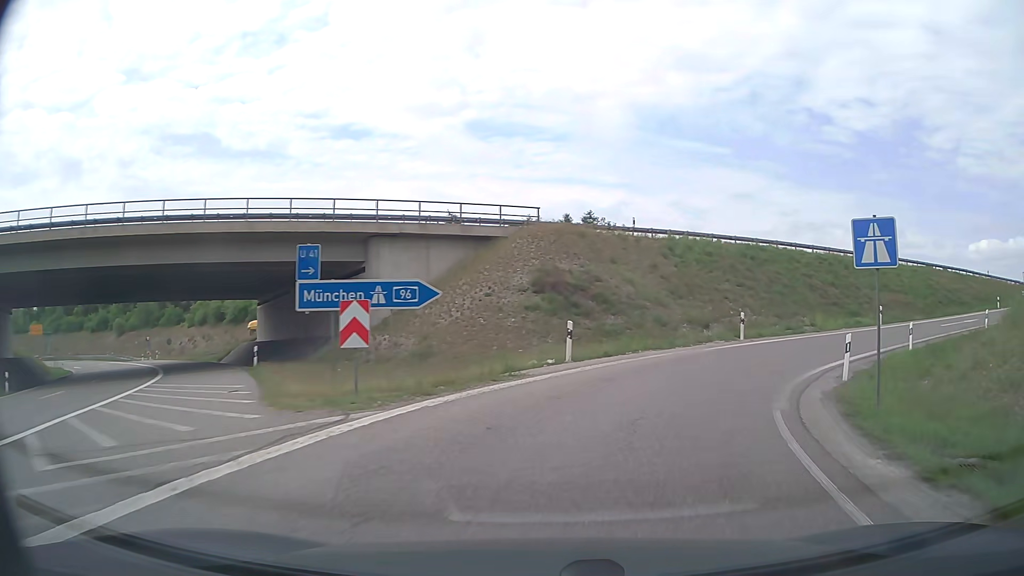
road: motorway_link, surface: asphalt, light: Day
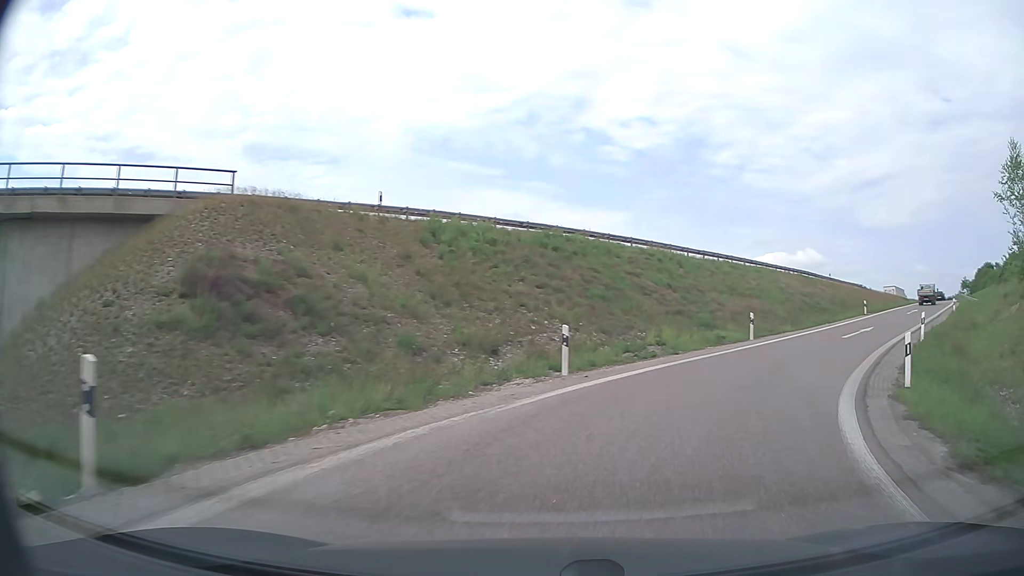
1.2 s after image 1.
(+2.2, +12.9) m; +19°
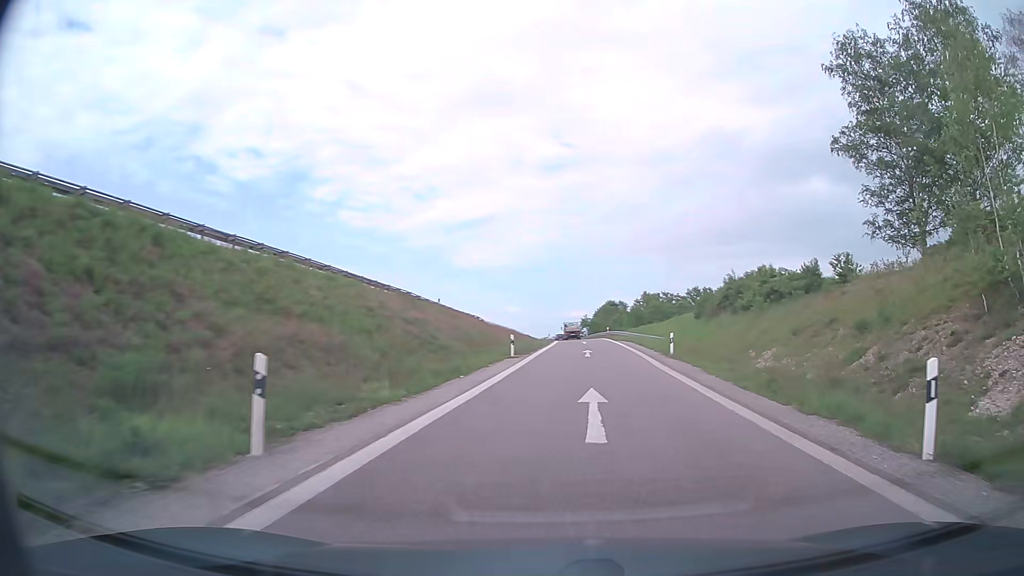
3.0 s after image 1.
(+6.1, +19.3) m; +35°
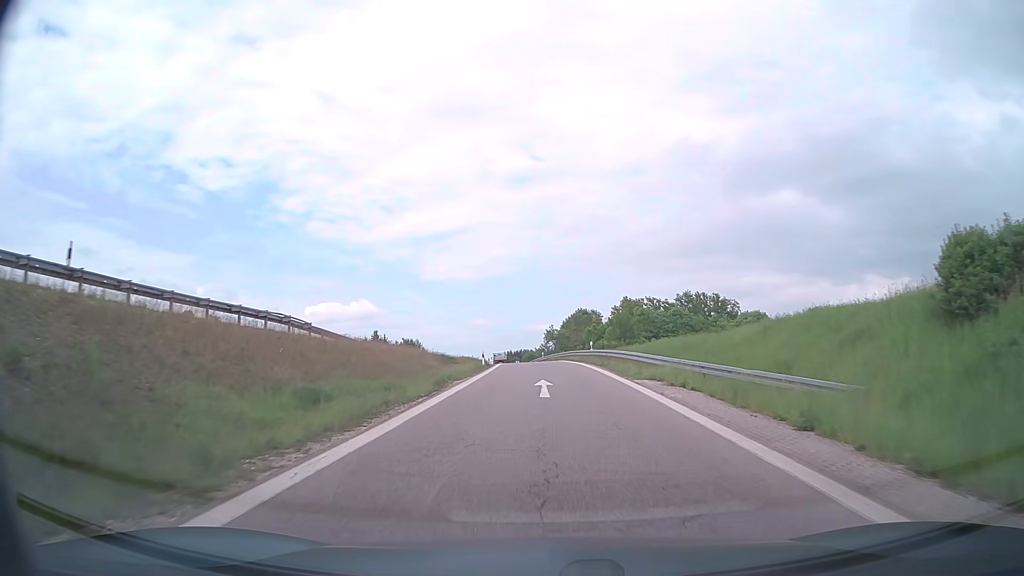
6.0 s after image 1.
(+3.3, +37.3) m; +5°
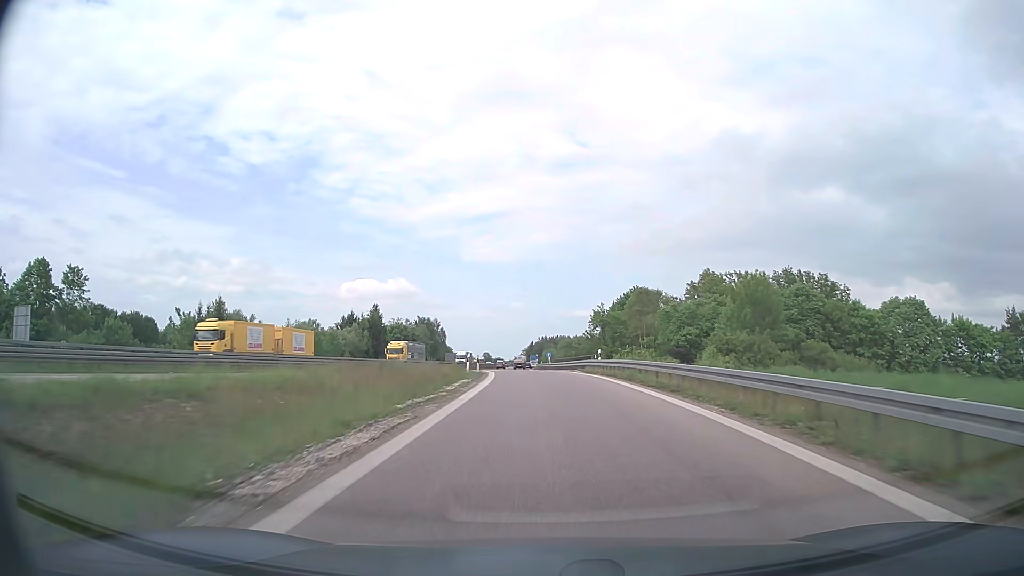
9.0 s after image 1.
(-1.2, +46.5) m; -3°
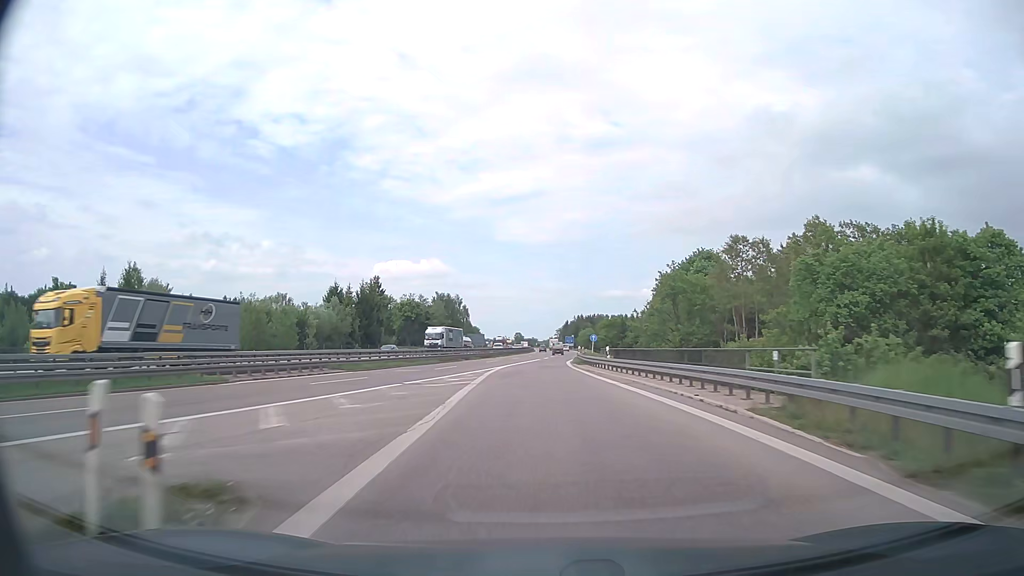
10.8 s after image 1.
(-0.8, +33.1) m; -3°
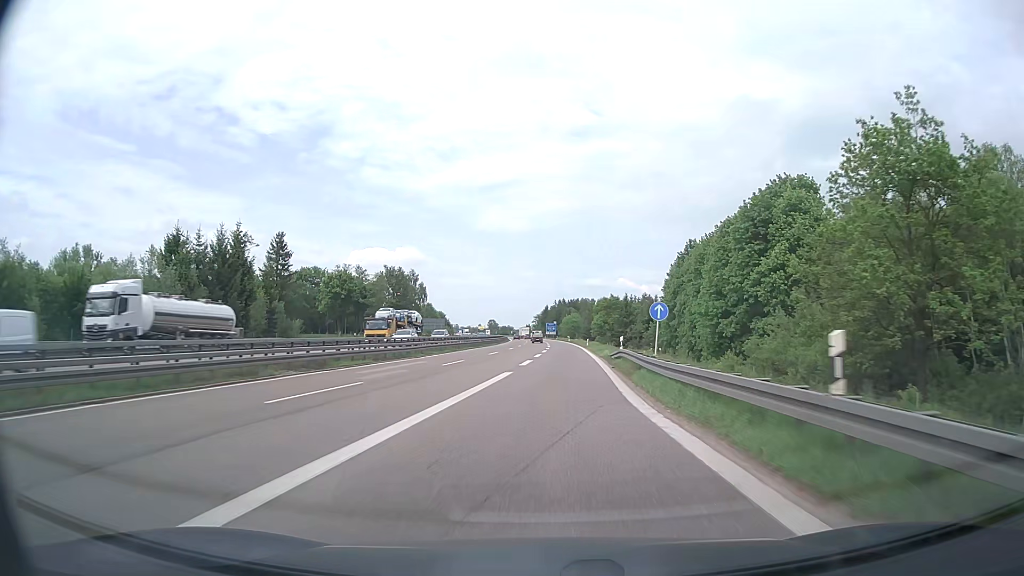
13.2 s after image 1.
(-0.3, +47.6) m; +2°
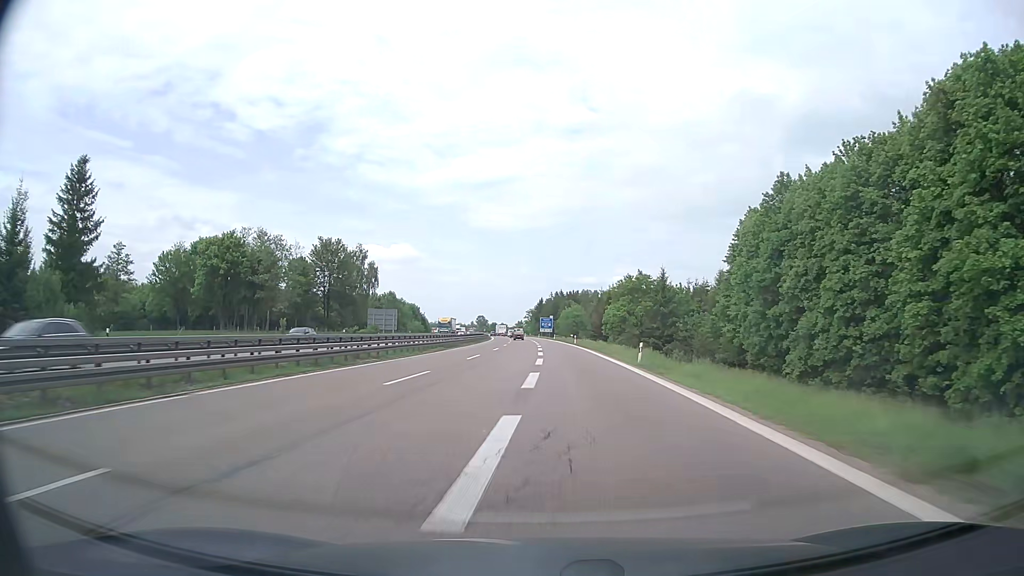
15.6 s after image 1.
(+0.8, +49.2) m; +1°
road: motorway
(0, +10) (0, +20) (0, +30) (0, +40) (+1, +50) (+1, +60) (+1, +70) (0, +80) (0, +90) (-1, +100) m
